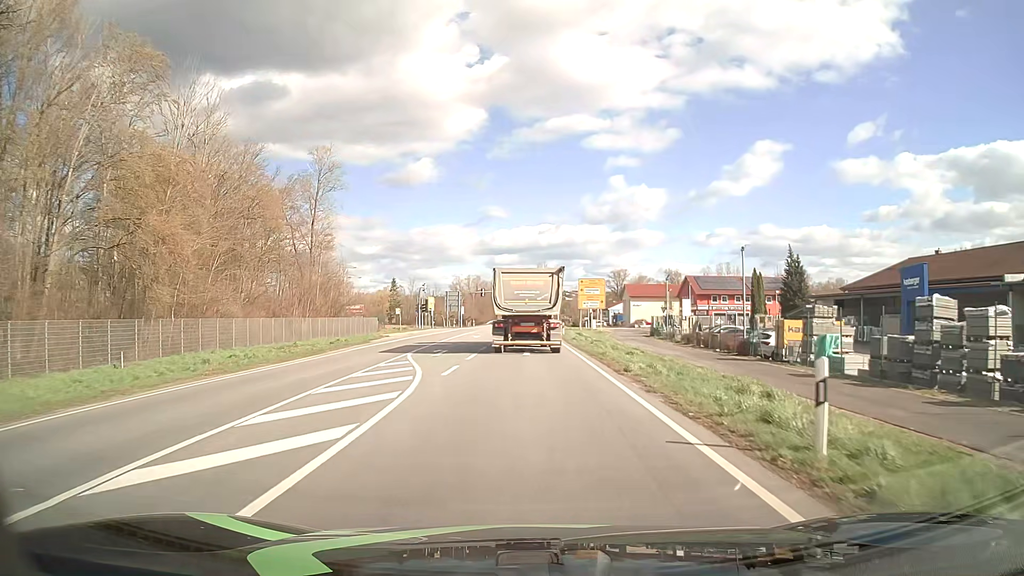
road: primary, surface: asphalt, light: Day
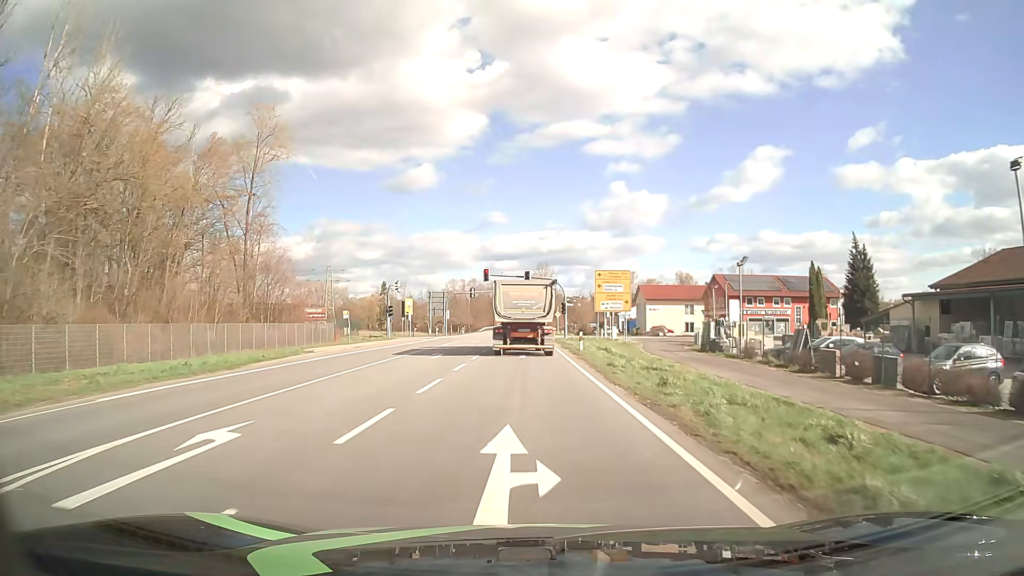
(+0.1, +20.2) m; 0°
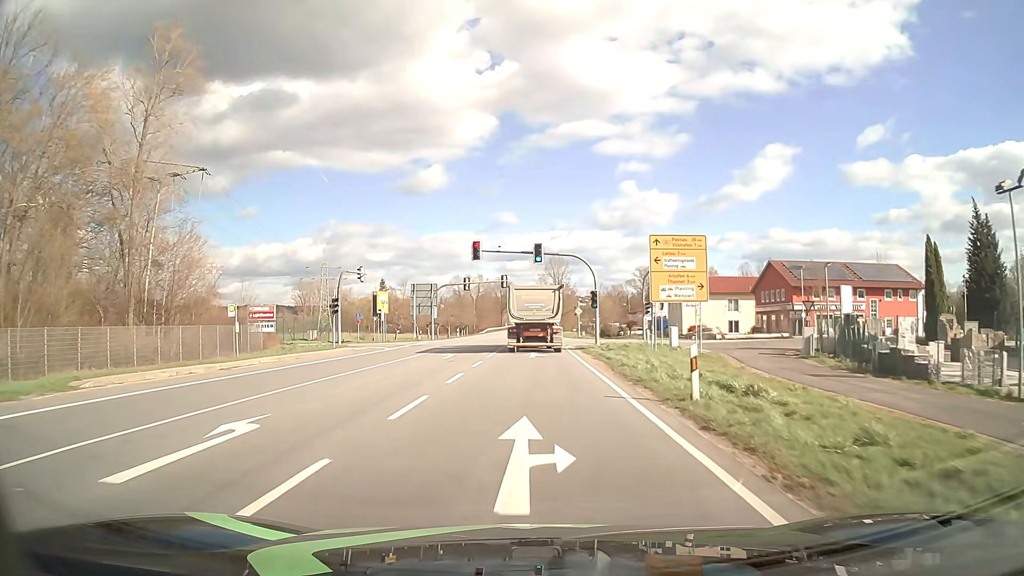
(-0.1, +22.3) m; -1°
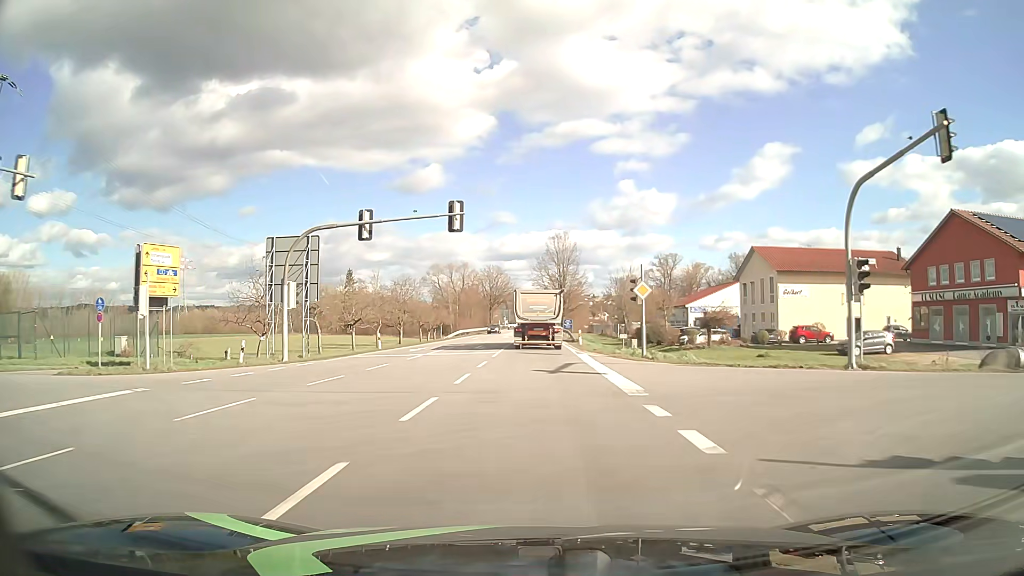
(0.0, +43.5) m; 0°
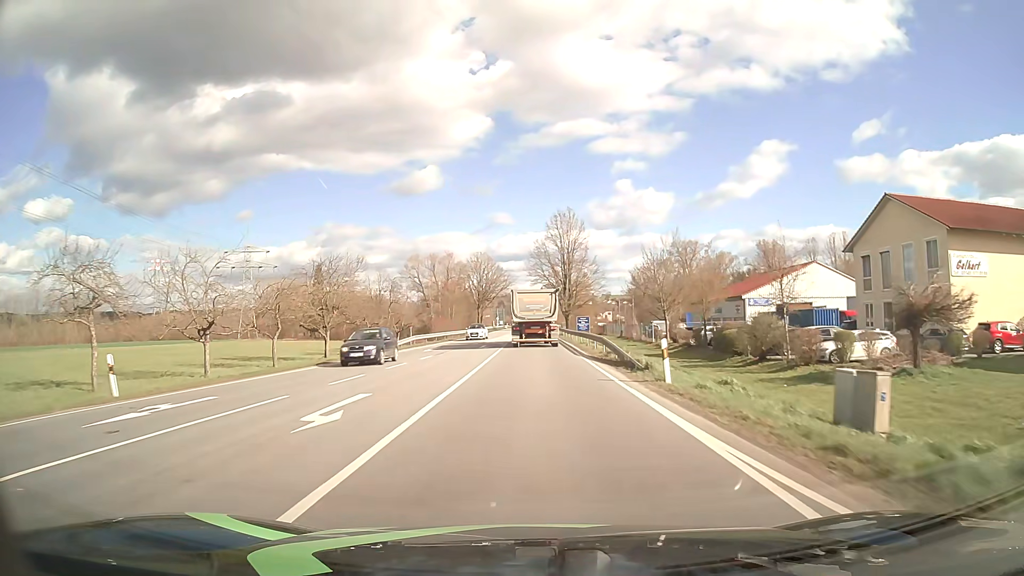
(0.0, +29.2) m; 0°
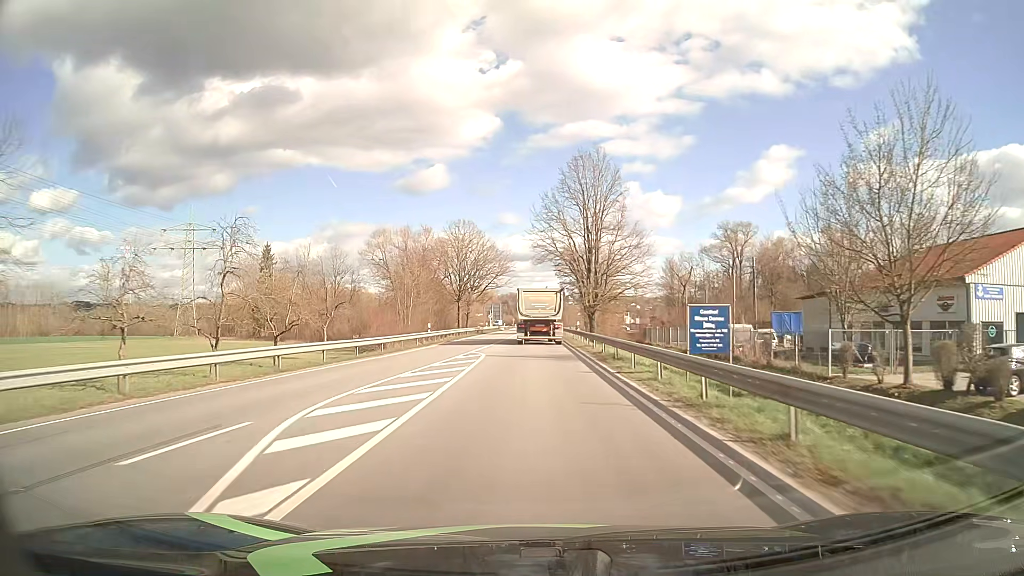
(-0.2, +40.8) m; -1°
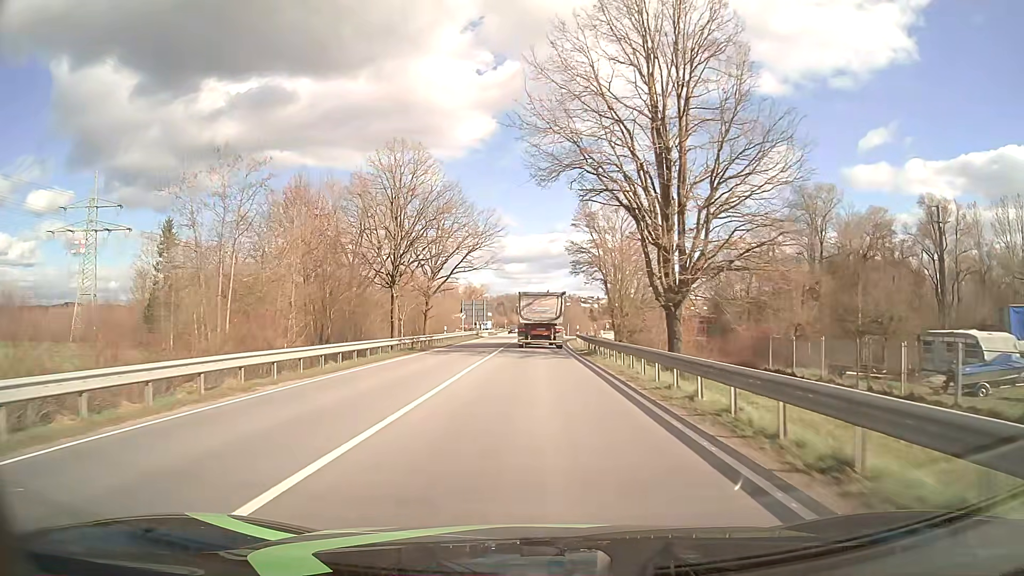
(-0.1, +41.8) m; 0°
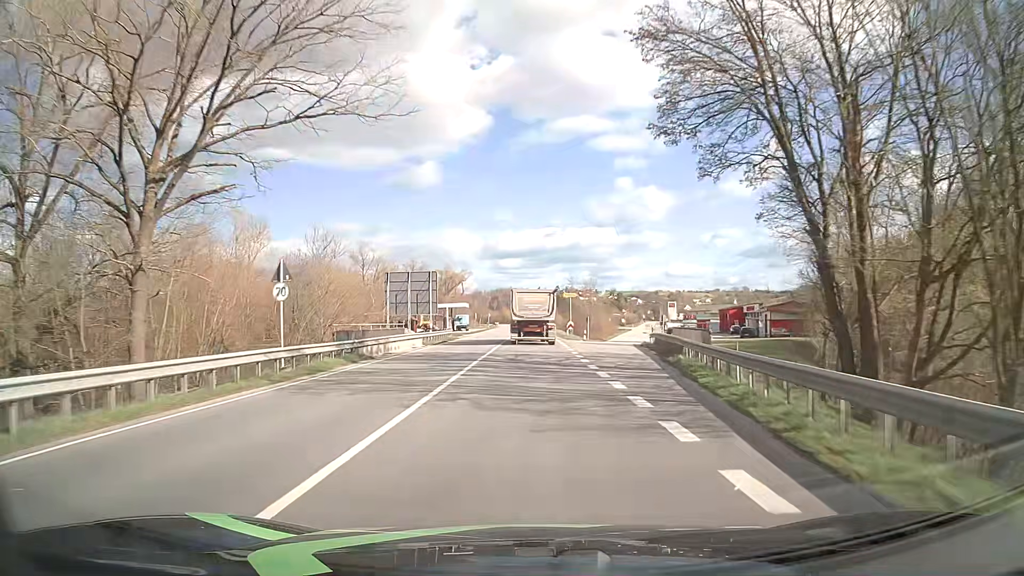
(+0.2, +53.2) m; 0°
(0, +10) (0, +20) (0, +30) (0, +40) (0, +50) (0, +60) (0, +70) (0, +80) (0, +90) (0, +100) m
